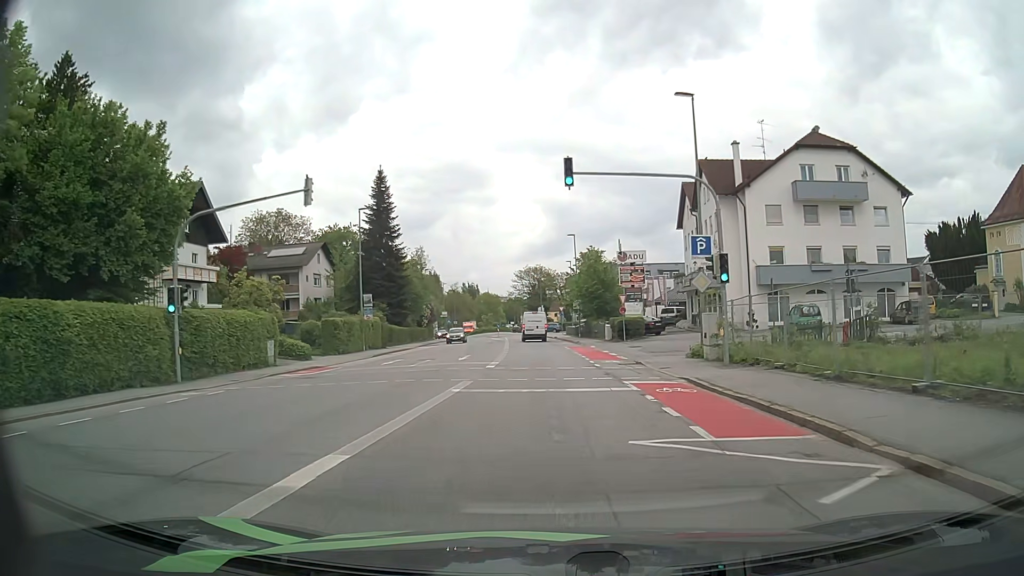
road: tertiary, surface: asphalt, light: Day
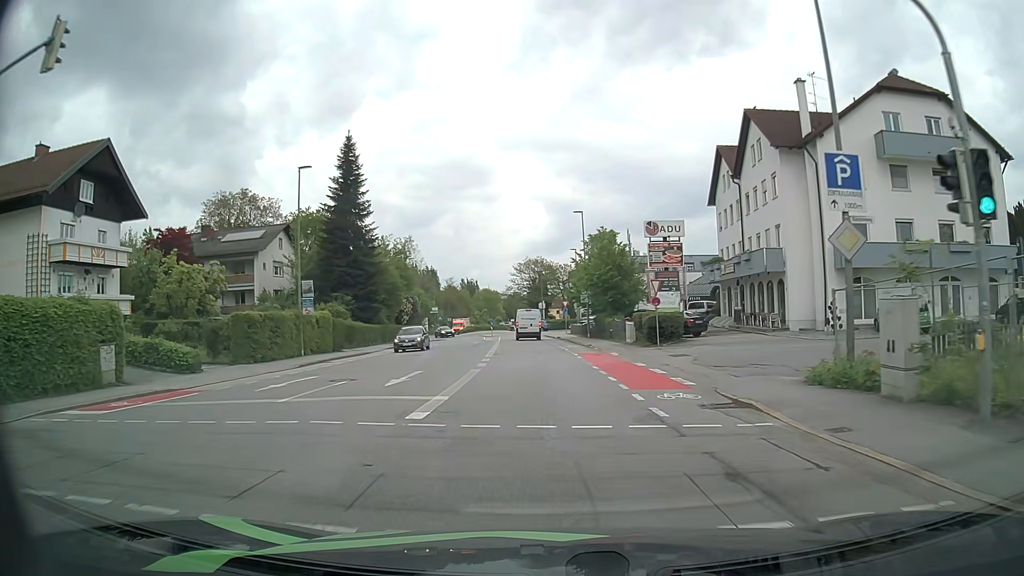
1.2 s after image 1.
(+0.1, +12.8) m; 0°
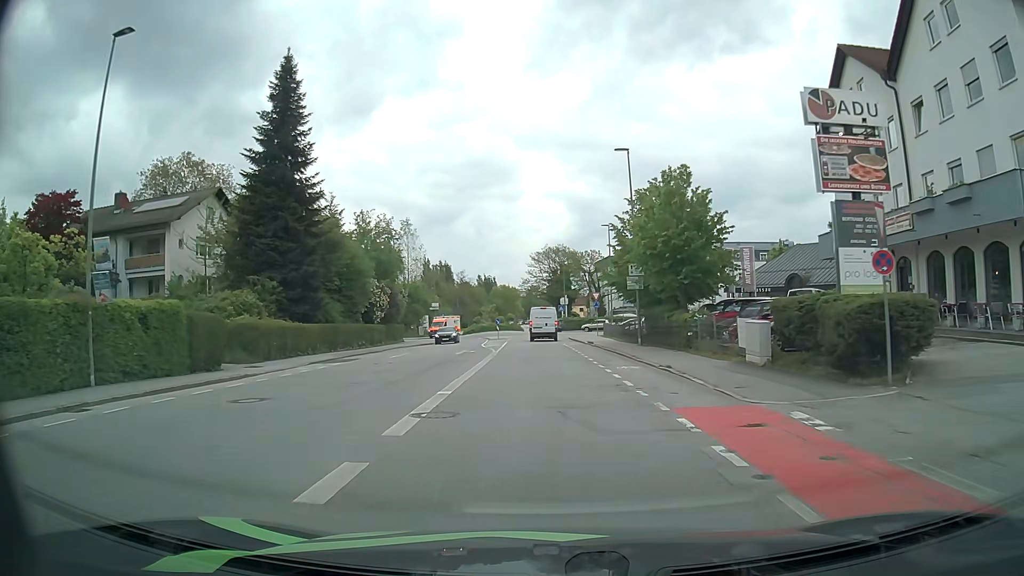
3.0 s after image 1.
(-0.3, +19.8) m; -2°
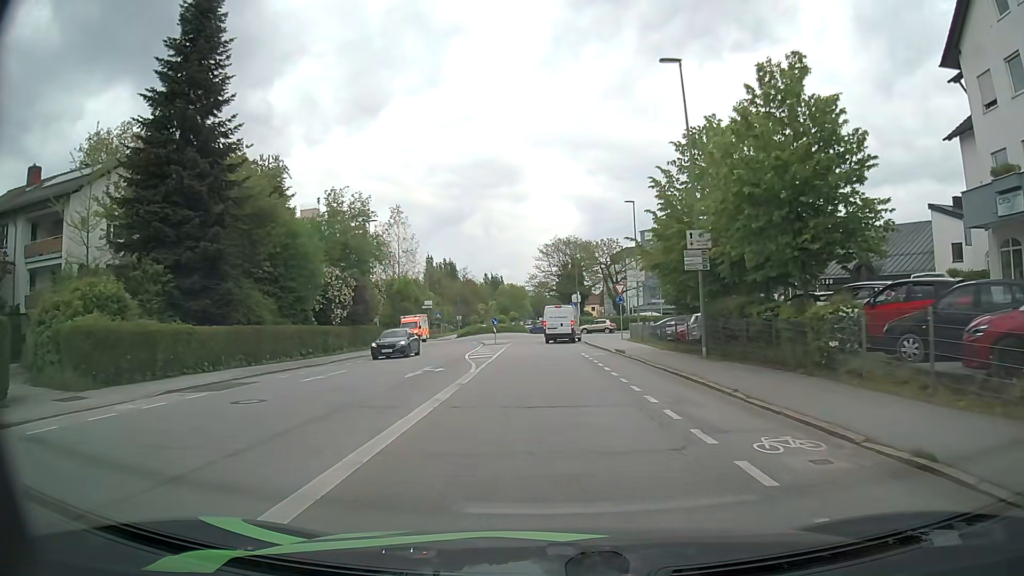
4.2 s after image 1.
(-0.1, +12.6) m; 0°
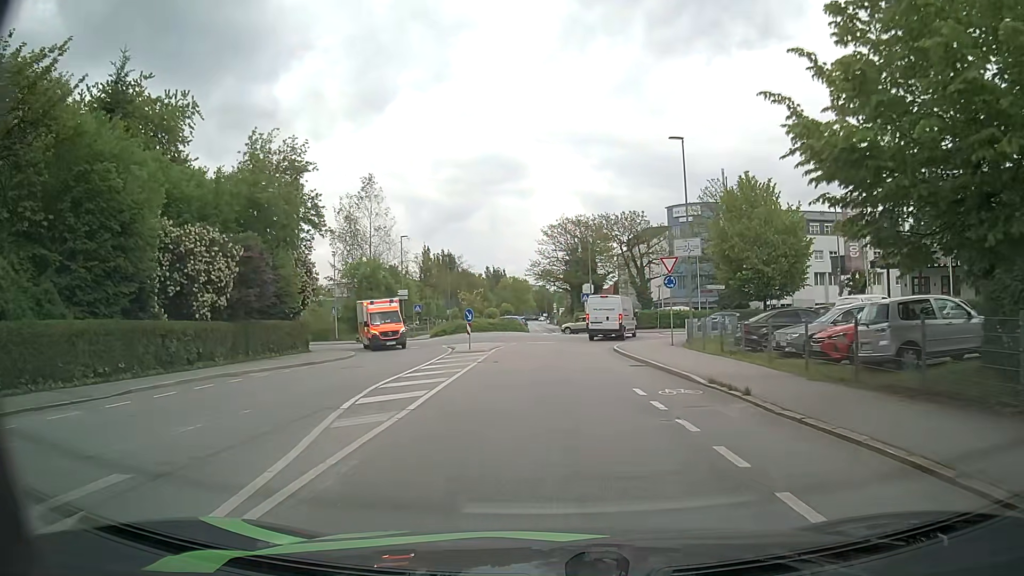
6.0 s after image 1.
(-0.3, +17.2) m; -1°
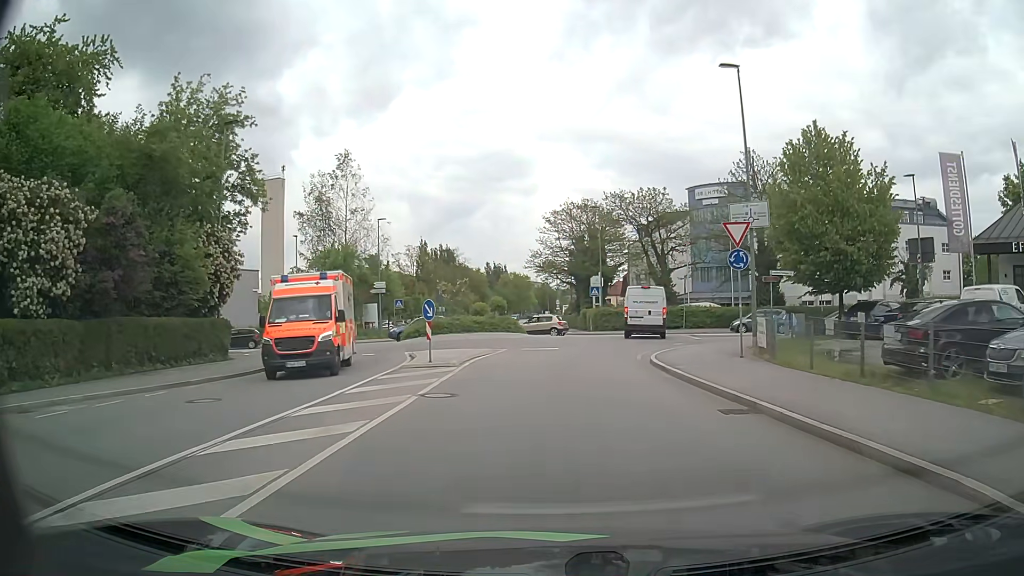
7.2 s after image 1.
(-0.1, +10.1) m; -1°
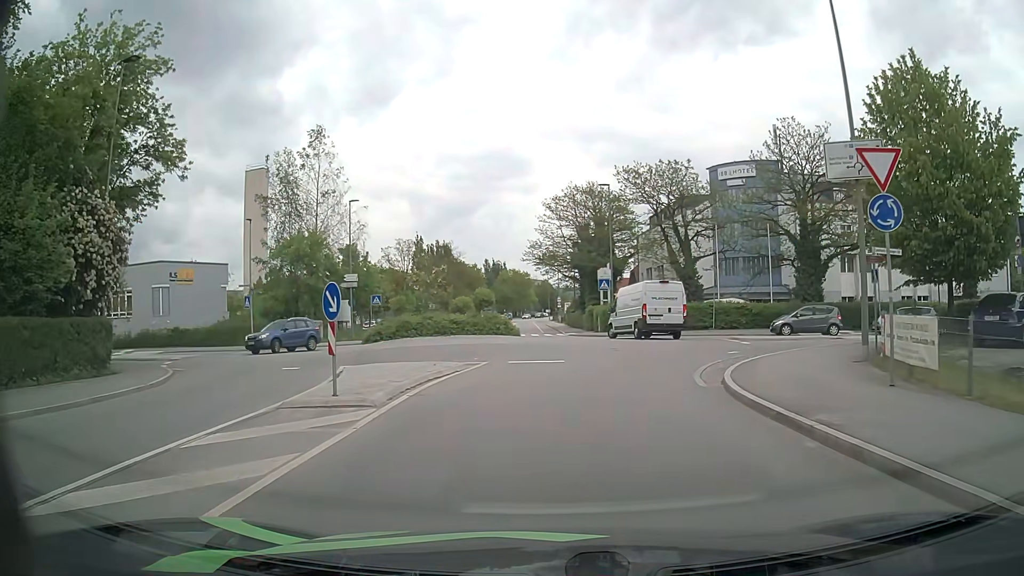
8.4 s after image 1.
(0.0, +8.5) m; 0°
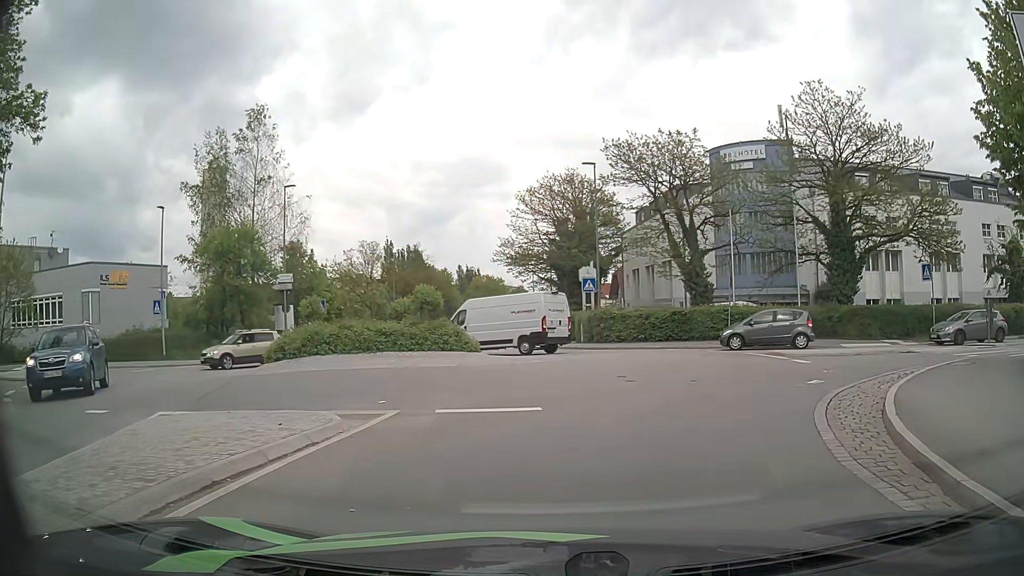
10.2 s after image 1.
(+0.1, +8.0) m; +3°
(+1, +10) (+3, +20) (+1, +29) (-2, +39) (-5, +49) (-6, +59) (-7, +69) (-8, +79) (-8, +89) (-9, +98) m
